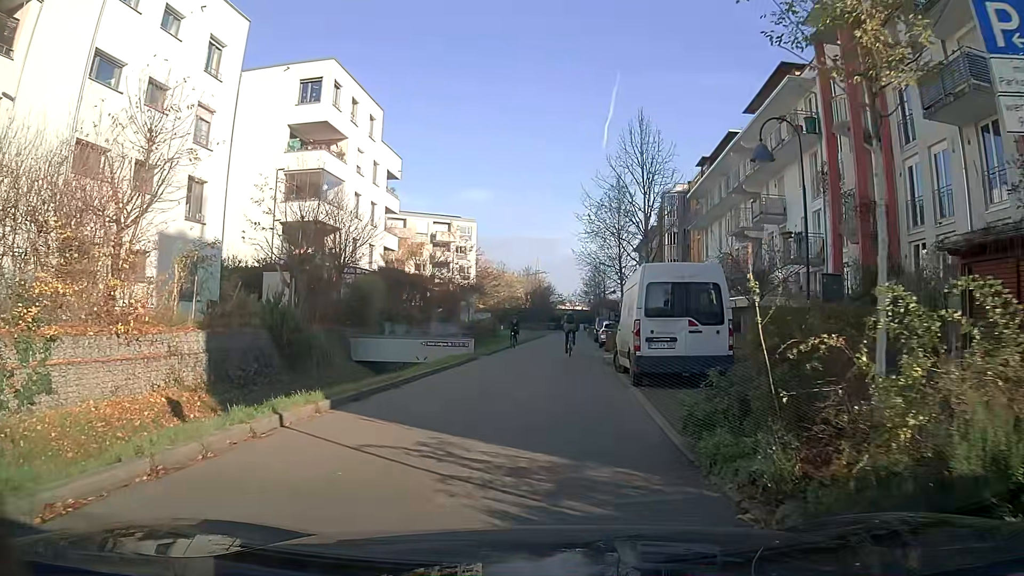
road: residential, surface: asphalt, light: Day
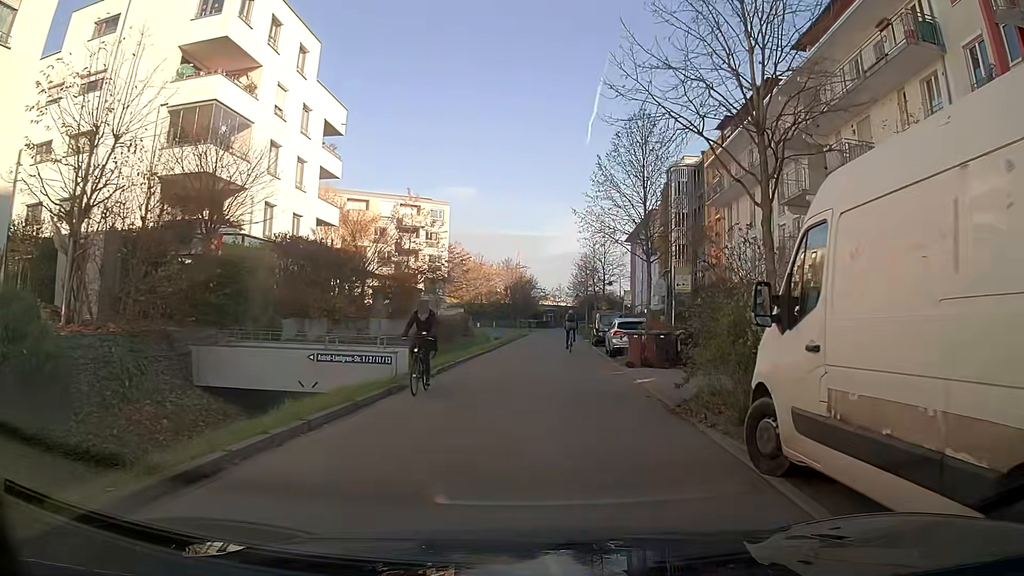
(+0.2, +12.1) m; +3°
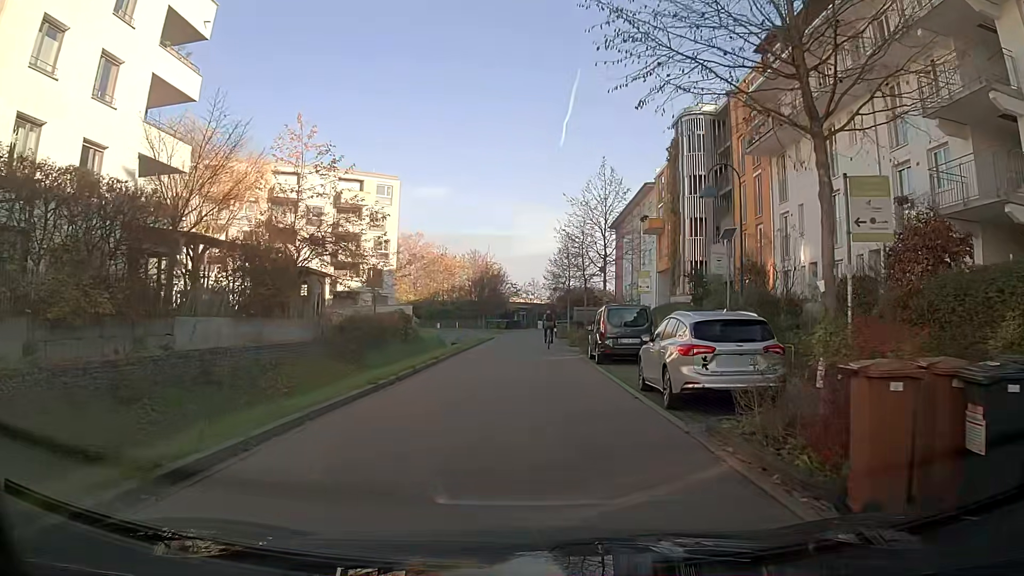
(+0.3, +15.7) m; +1°
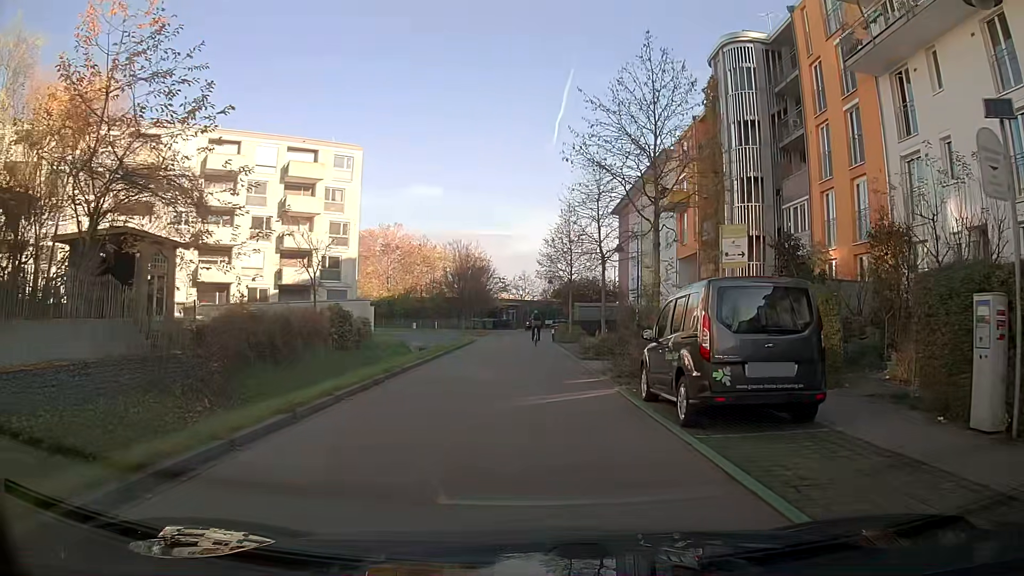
(0.0, +12.8) m; +1°
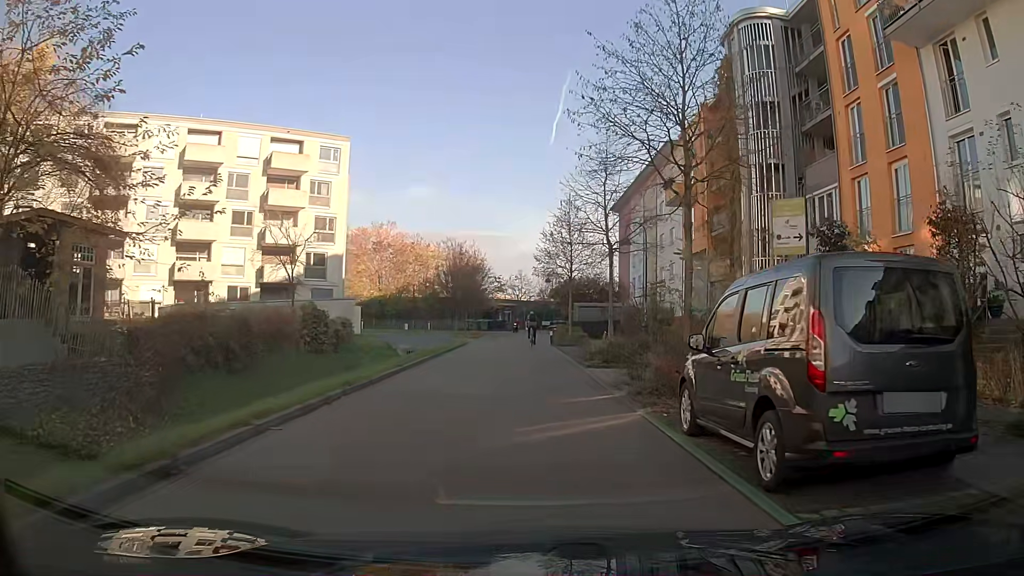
(0.0, +3.3) m; +1°
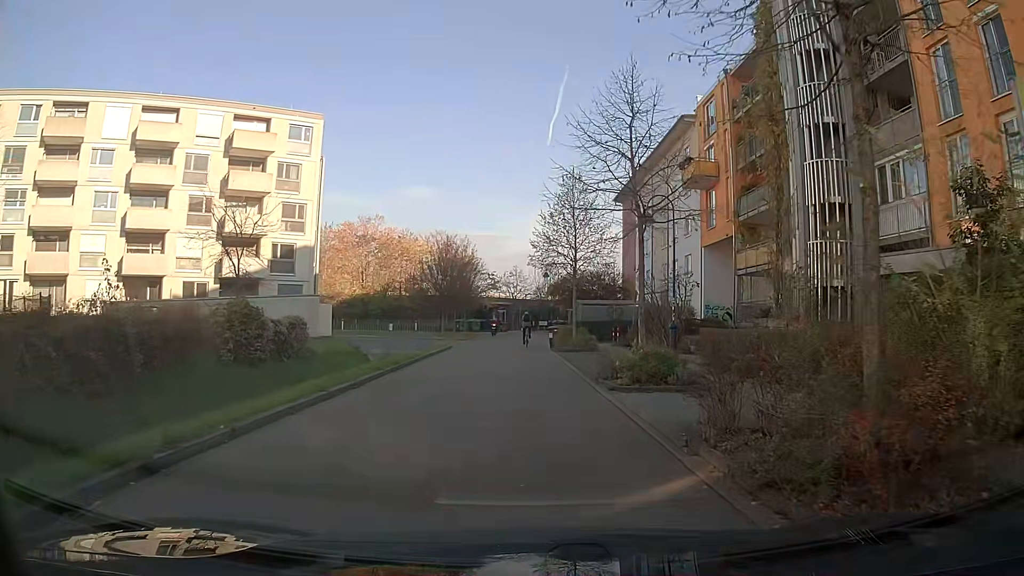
(0.0, +6.6) m; 0°
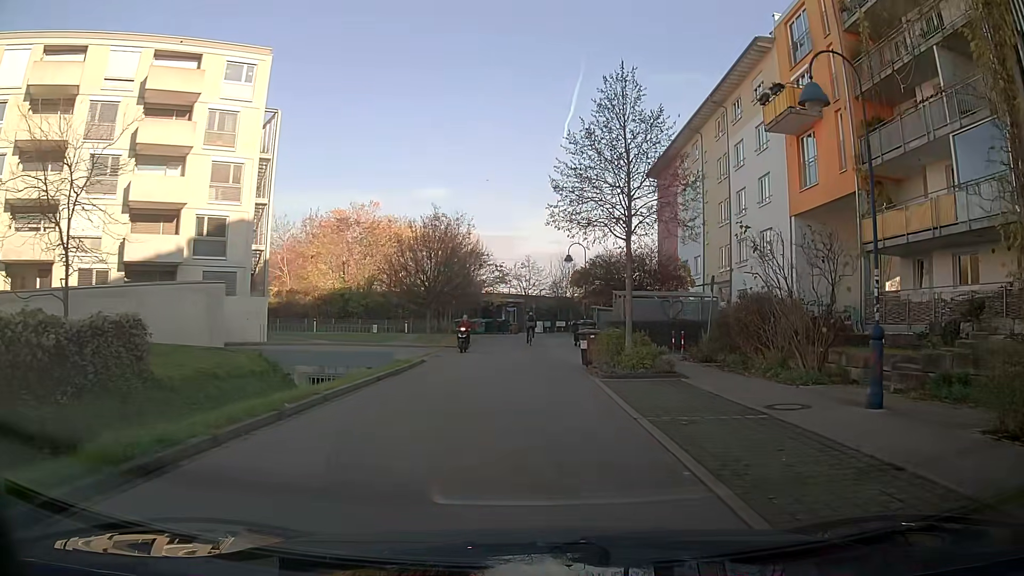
(-0.1, +13.4) m; -1°
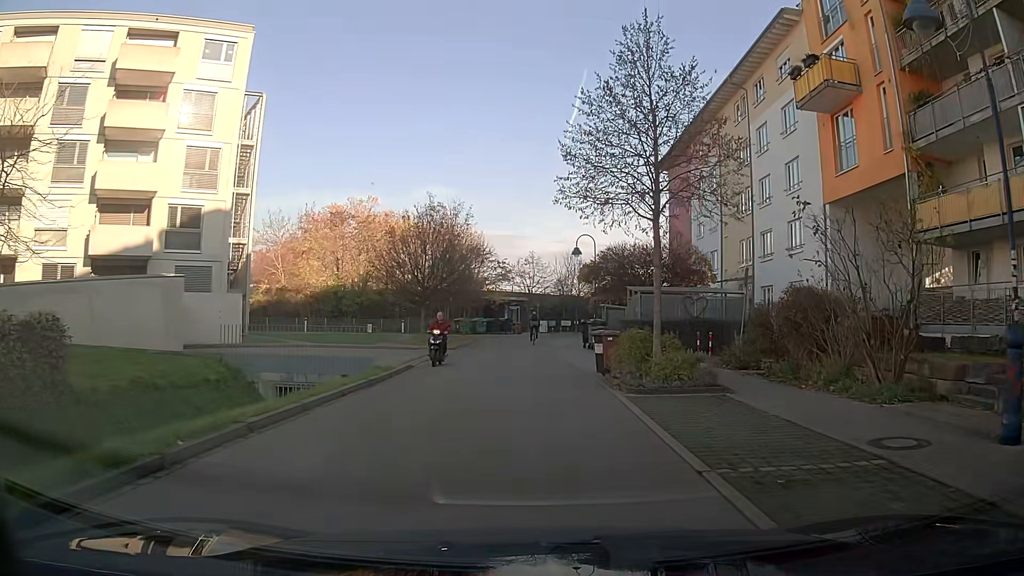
(0.0, +3.4) m; 0°
(0, +10) (0, +20) (0, +30) (0, +40) (+1, +50) (+4, +59) (+9, +68) (+16, +75) (+24, +81) (+32, +87) m
